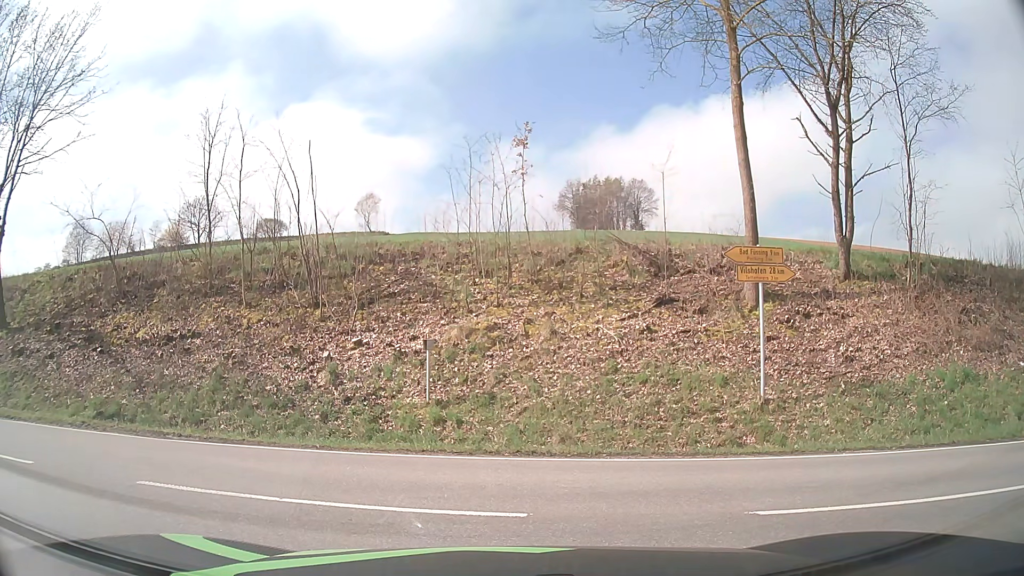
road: tertiary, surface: asphalt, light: Day
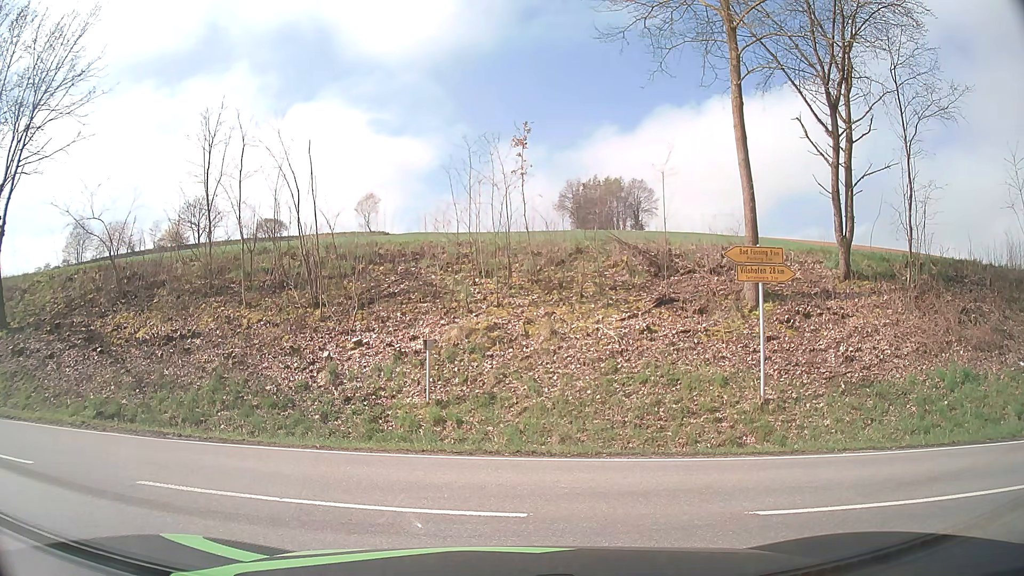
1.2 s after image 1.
(0.0, 0.0) m; 0°
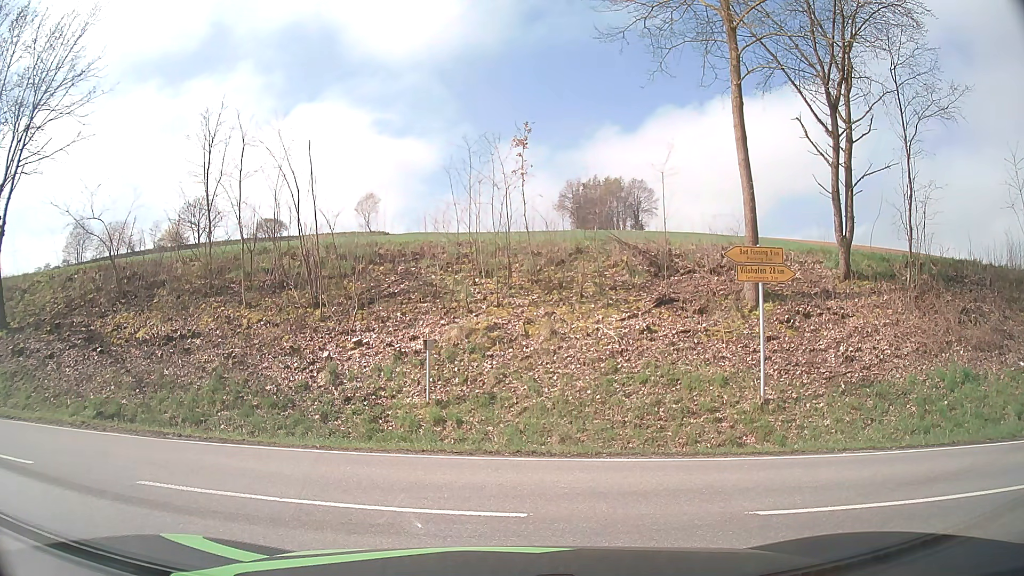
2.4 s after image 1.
(0.0, 0.0) m; 0°
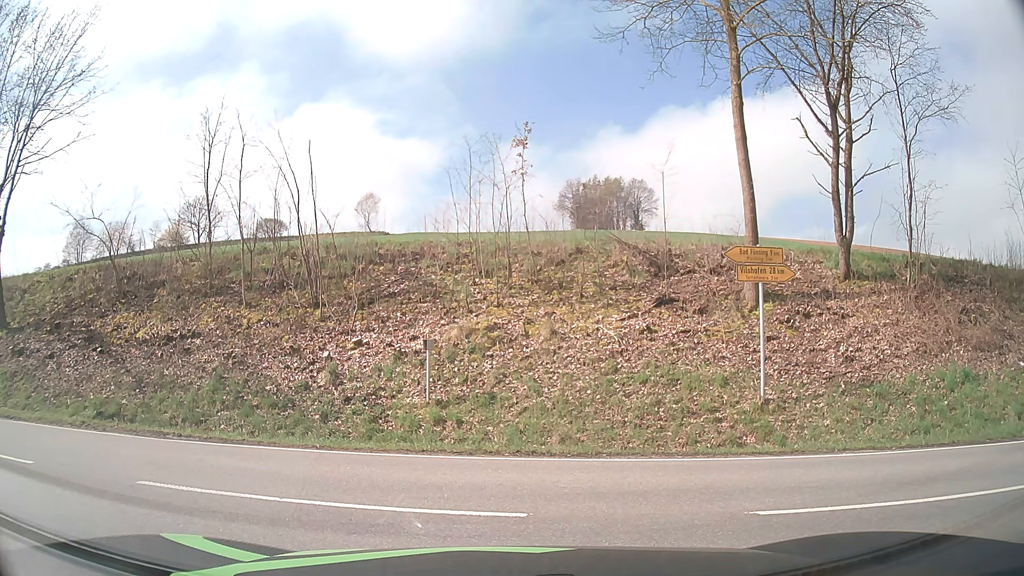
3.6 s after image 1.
(0.0, 0.0) m; 0°
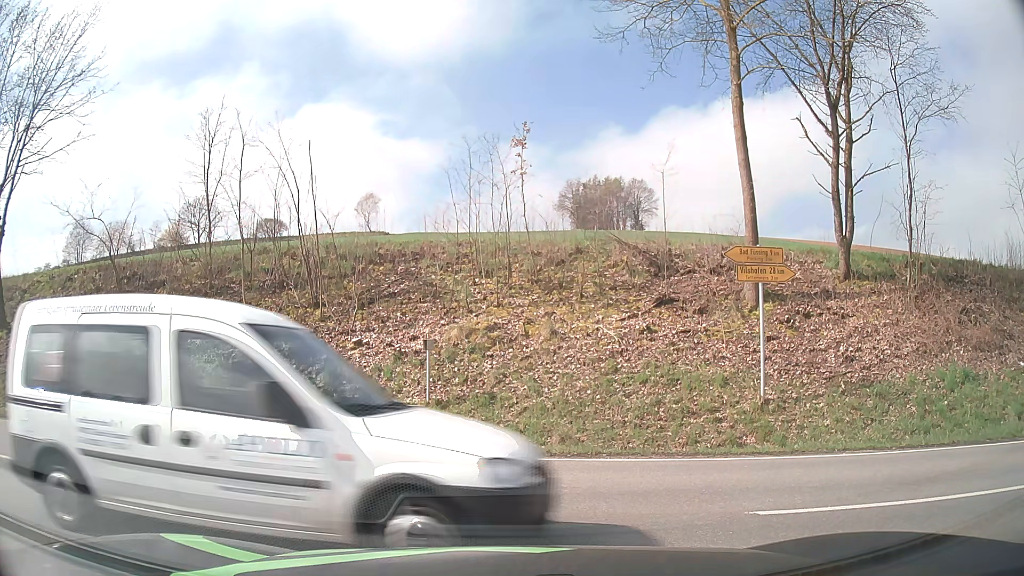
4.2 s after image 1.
(0.0, 0.0) m; 0°
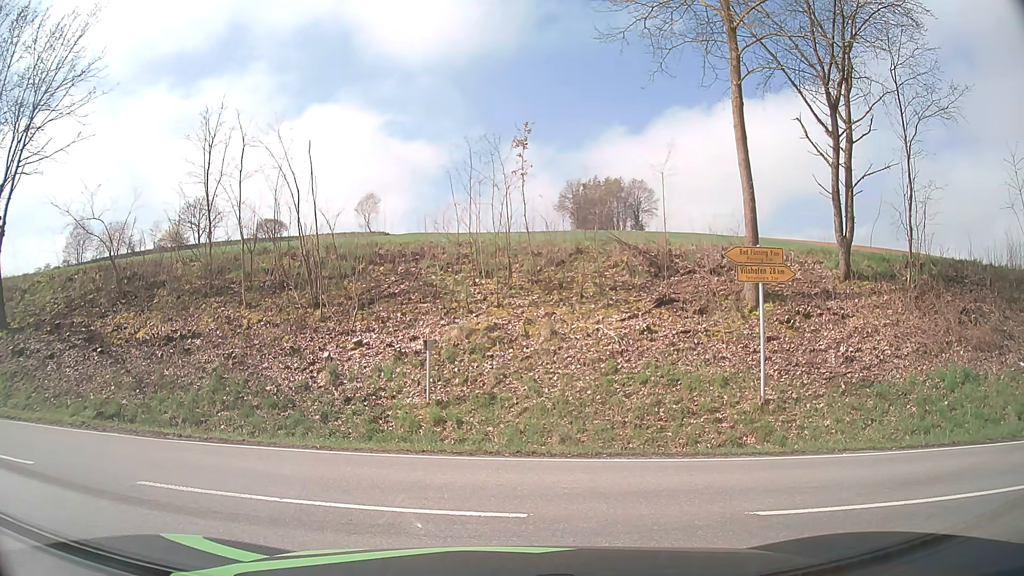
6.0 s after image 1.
(0.0, 0.0) m; 0°
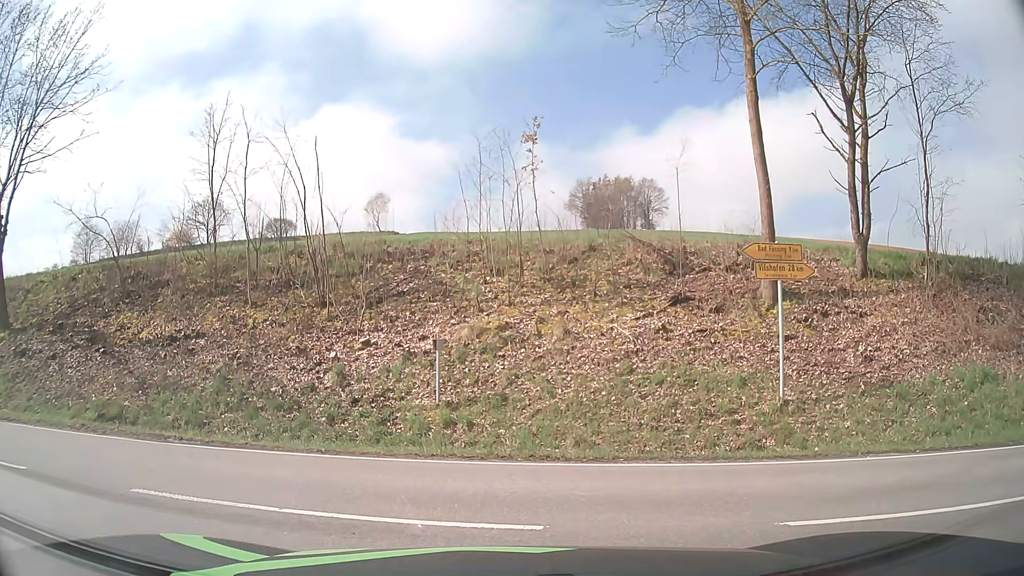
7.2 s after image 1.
(0.0, +0.4) m; 0°
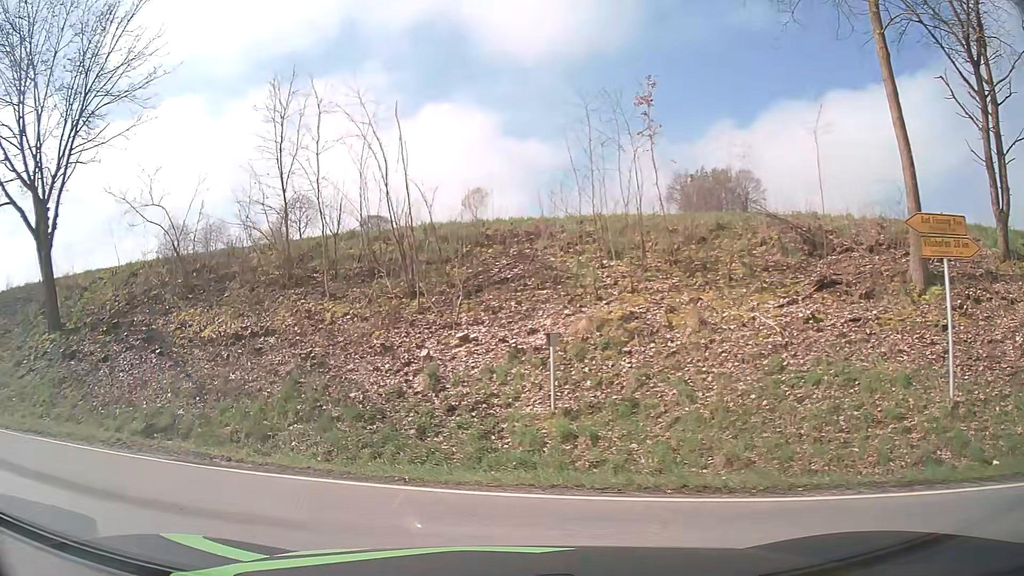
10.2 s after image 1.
(-0.1, +2.6) m; -10°
(-5, +8) (-14, +11) (-24, +14) (-34, +18) (-43, +21) (-52, +24) (-62, +28) (-71, +32) (-80, +35) (-89, +39) m
